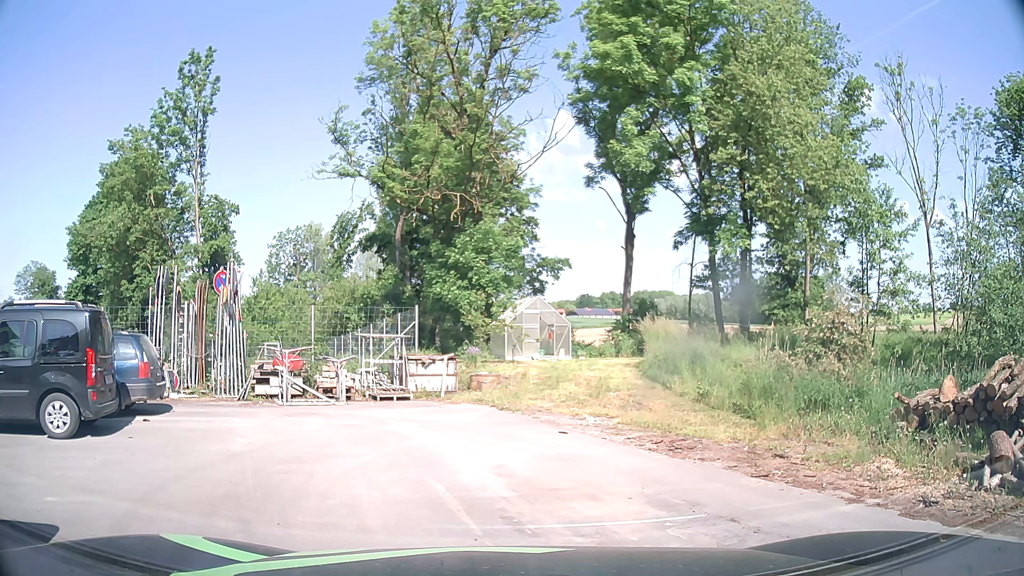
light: Day
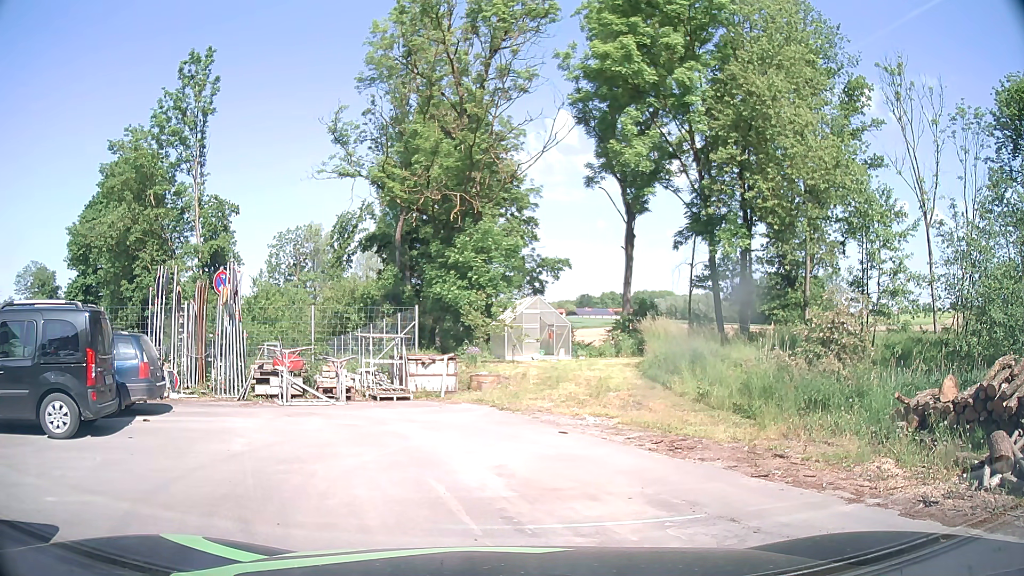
(0.0, 0.0) m; 0°
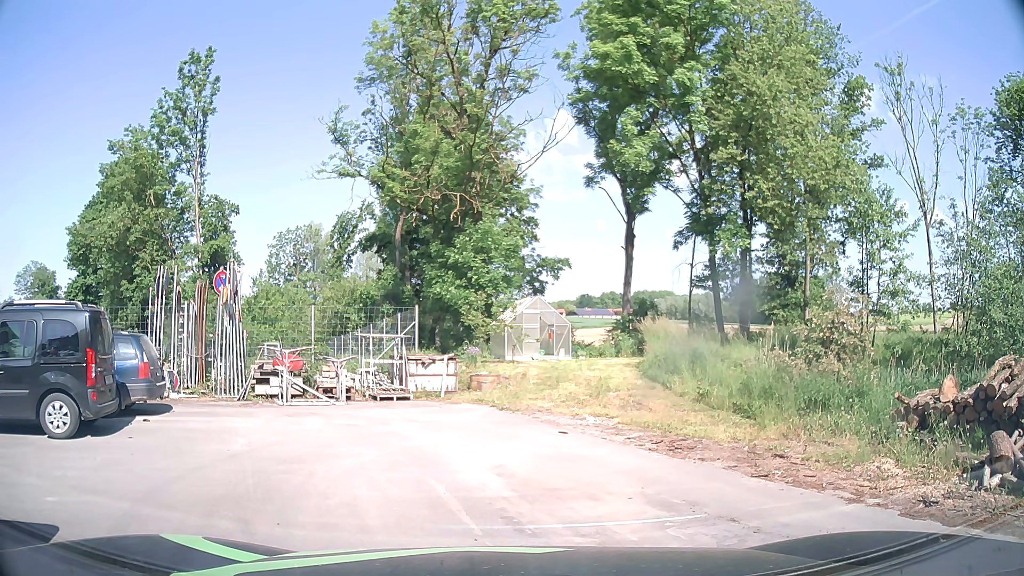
(0.0, 0.0) m; 0°
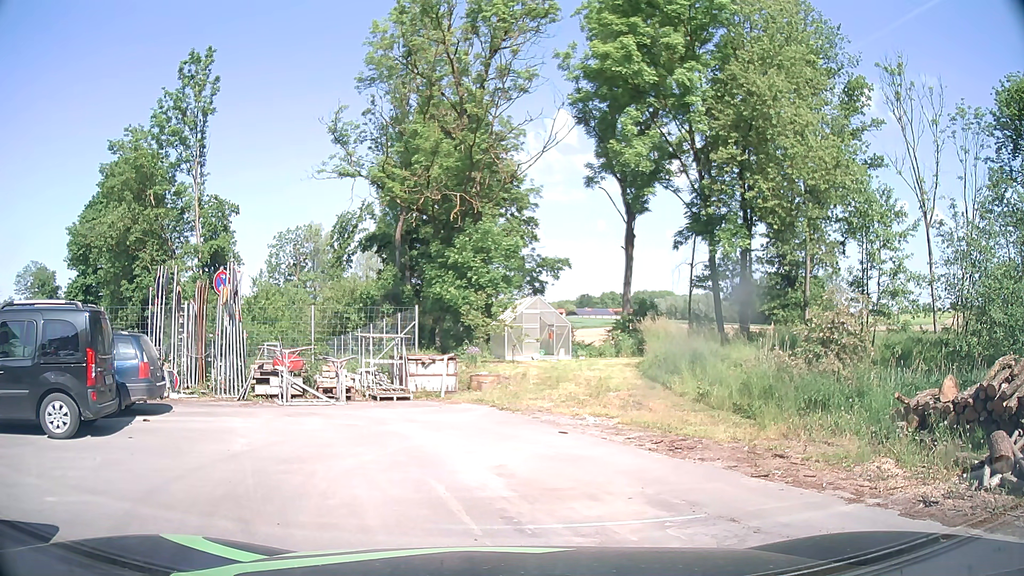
(0.0, 0.0) m; 0°
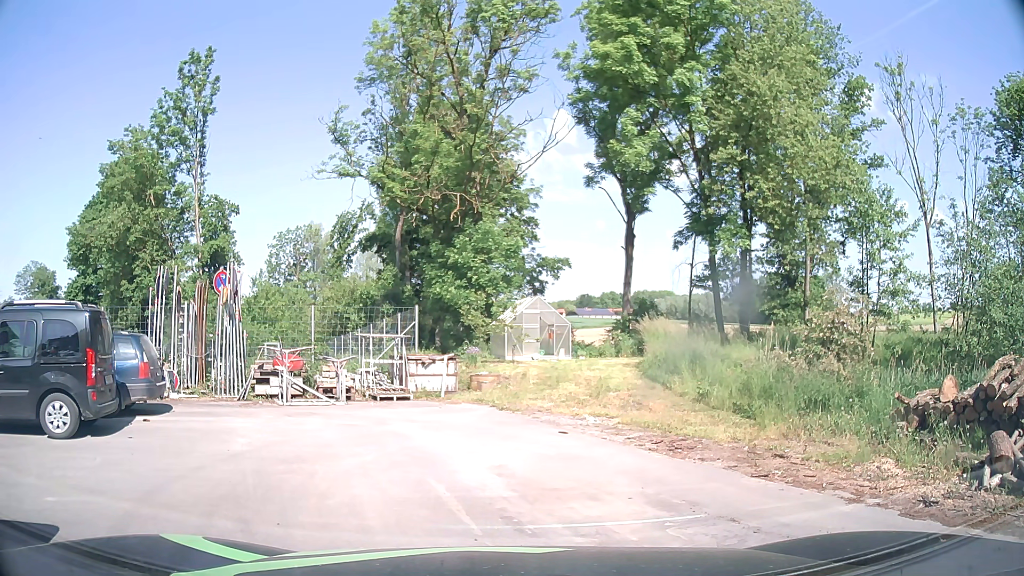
(0.0, 0.0) m; 0°
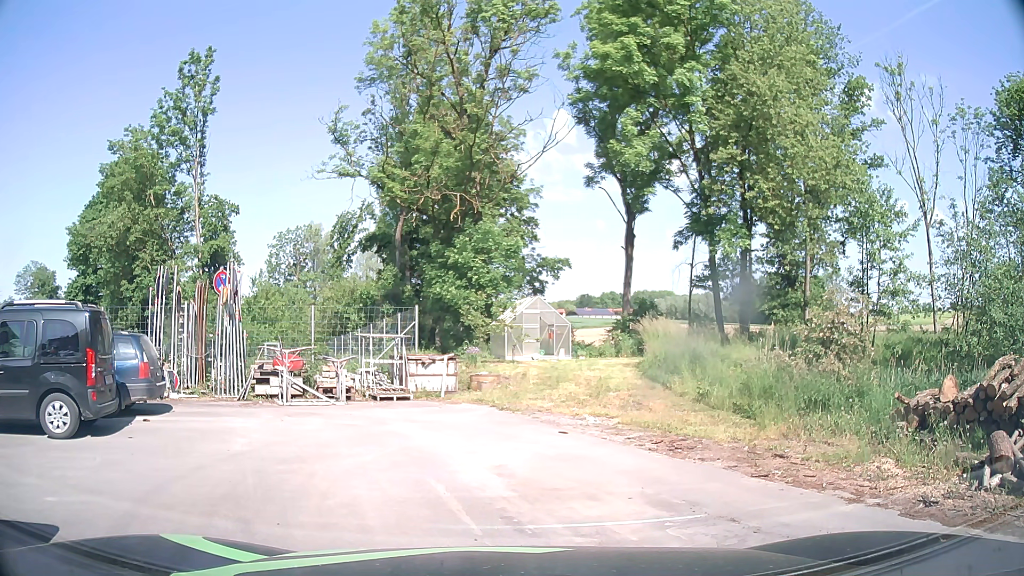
(0.0, 0.0) m; 0°
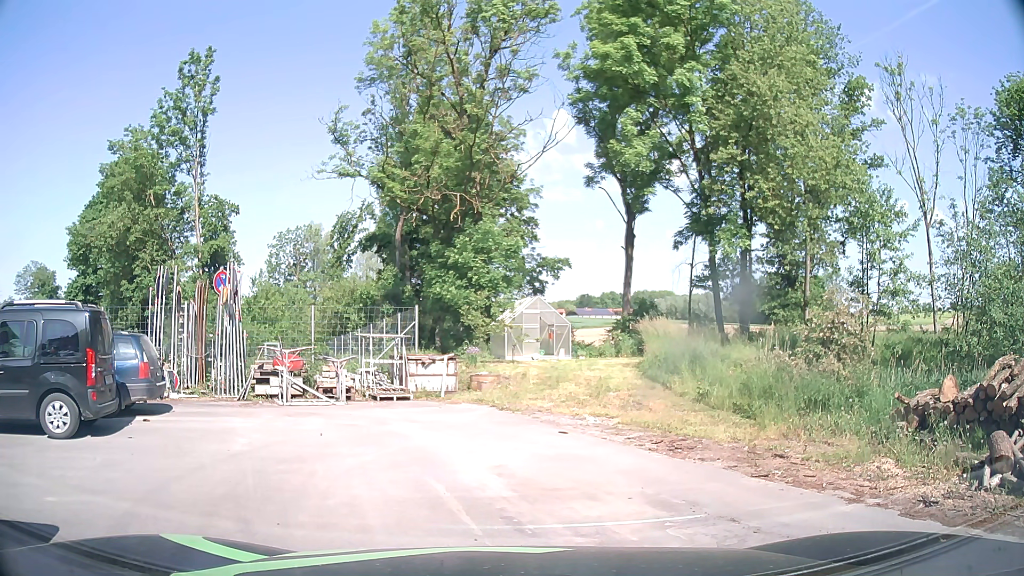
(0.0, 0.0) m; 0°
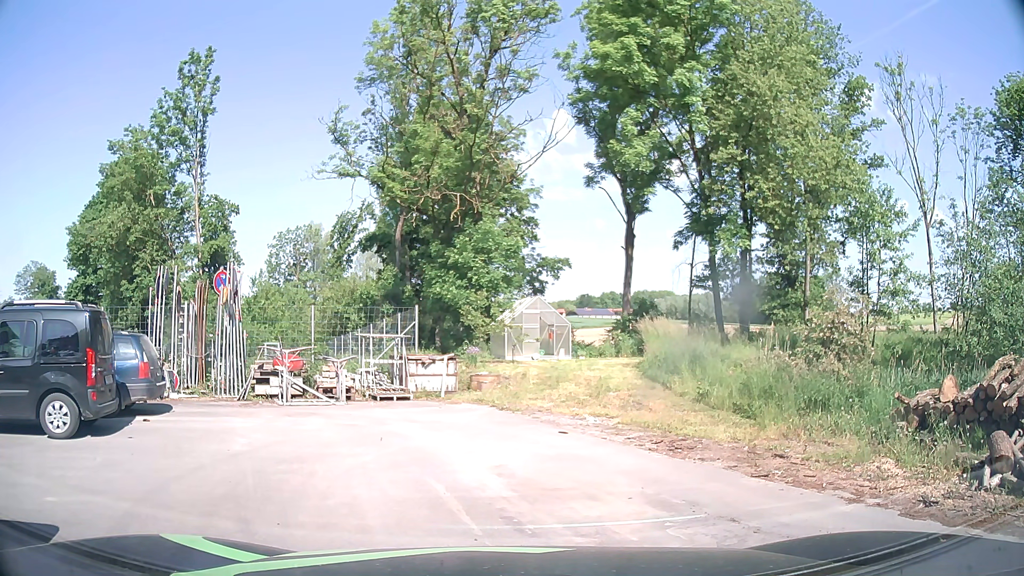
(0.0, 0.0) m; 0°
